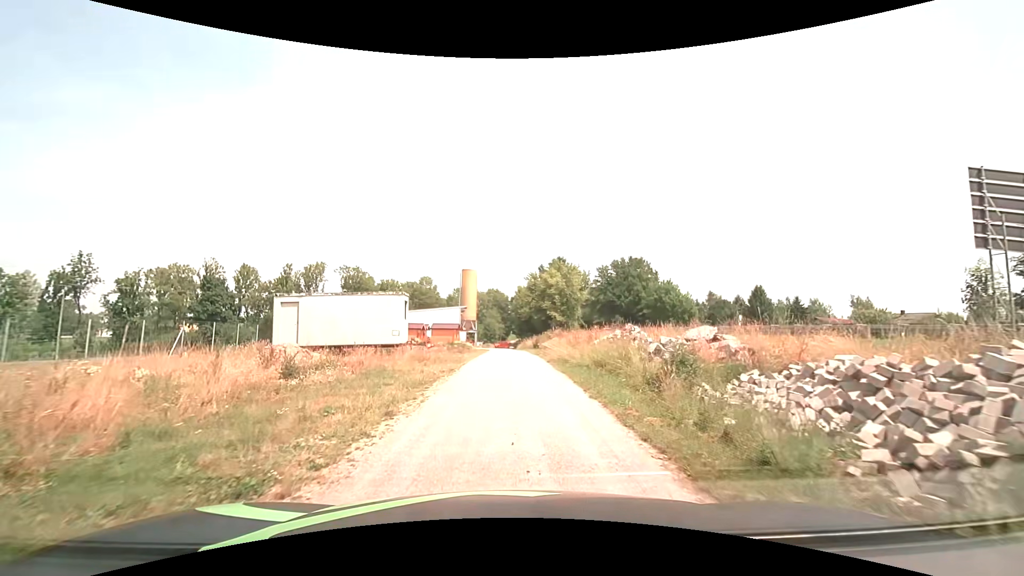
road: unclassified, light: Day
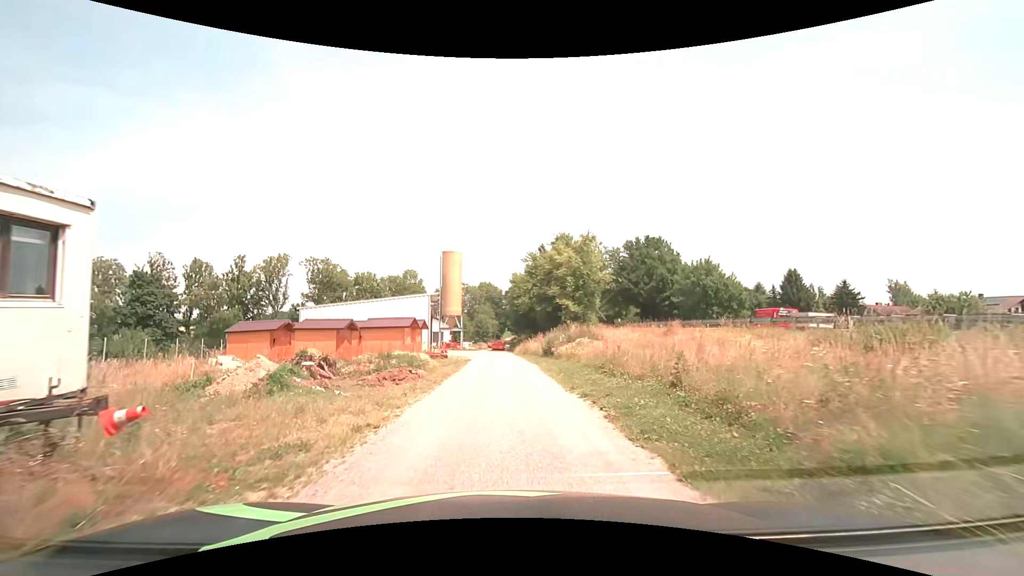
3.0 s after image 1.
(+0.3, +20.2) m; +1°
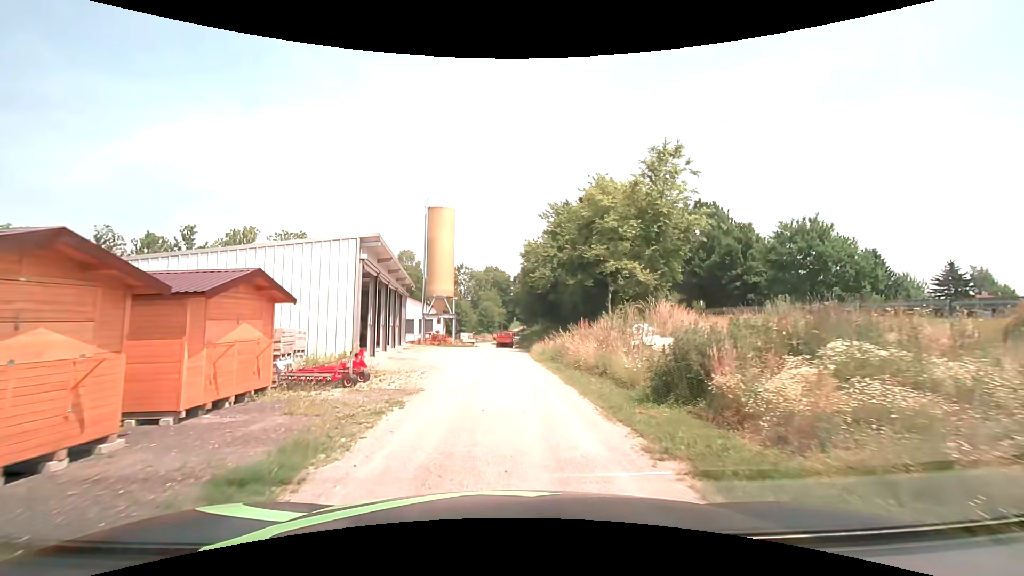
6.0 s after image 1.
(-0.3, +22.0) m; -1°
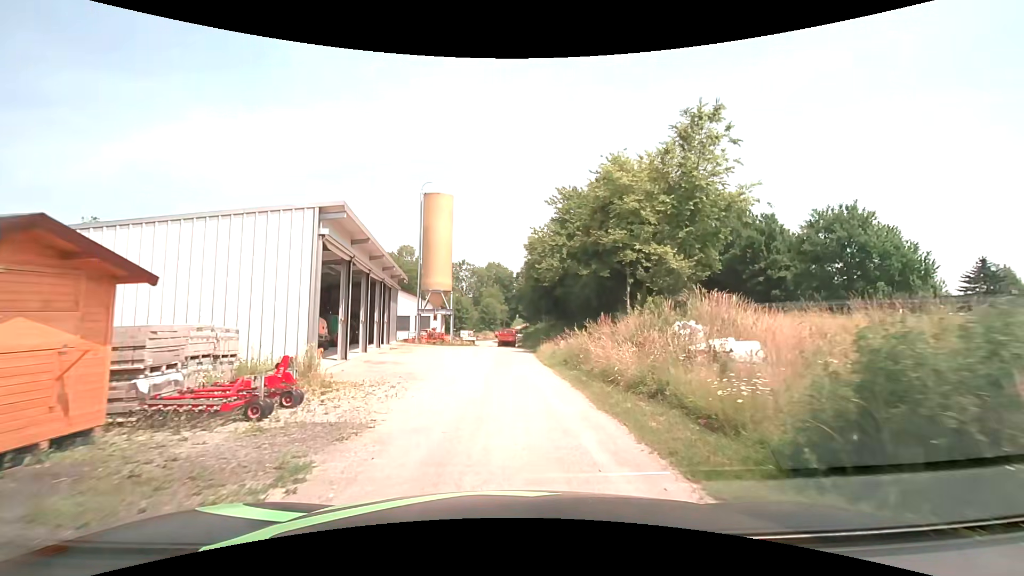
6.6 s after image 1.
(0.0, +4.6) m; 0°
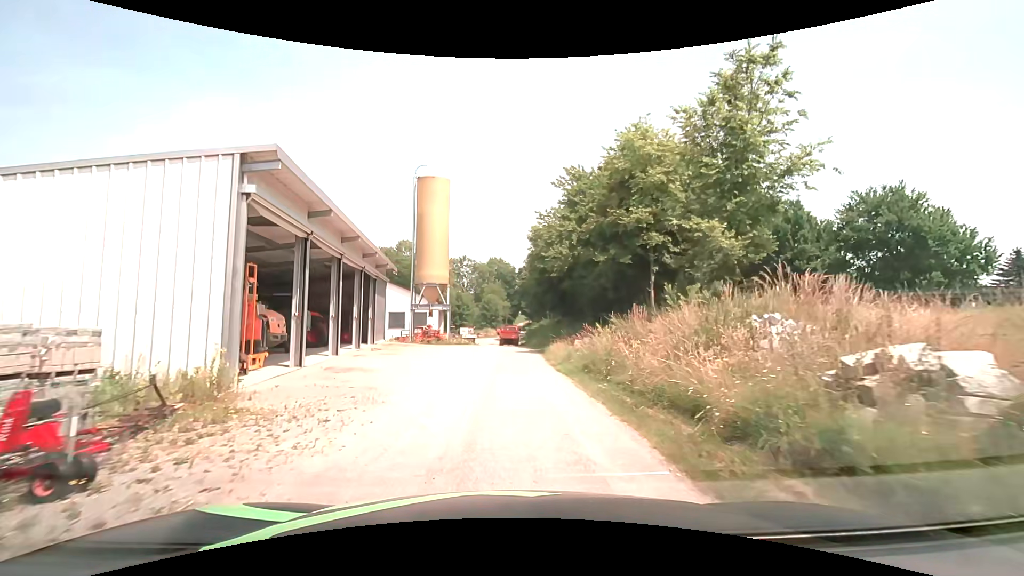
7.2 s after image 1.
(0.0, +4.5) m; 0°
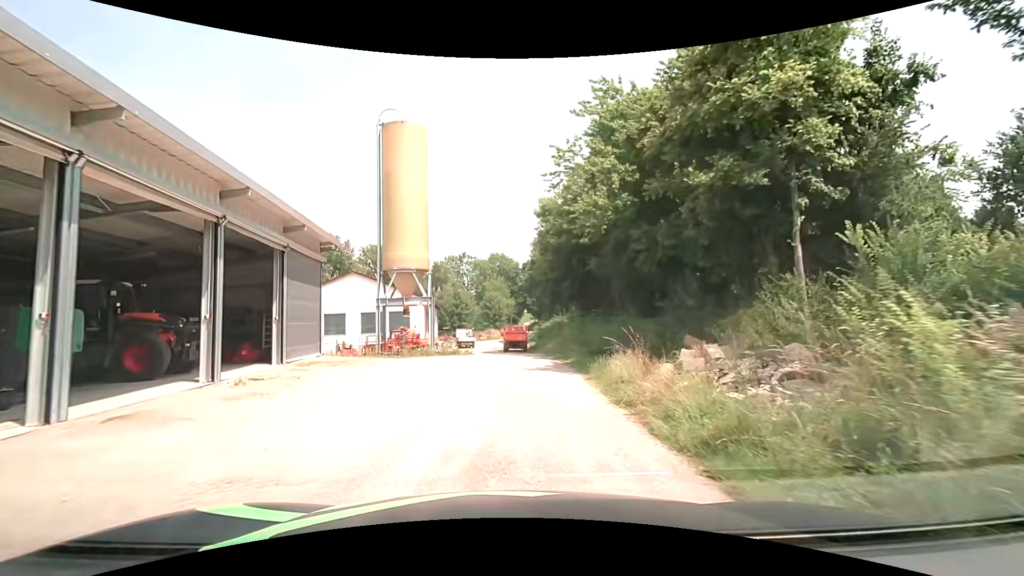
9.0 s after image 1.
(-0.1, +12.6) m; 0°
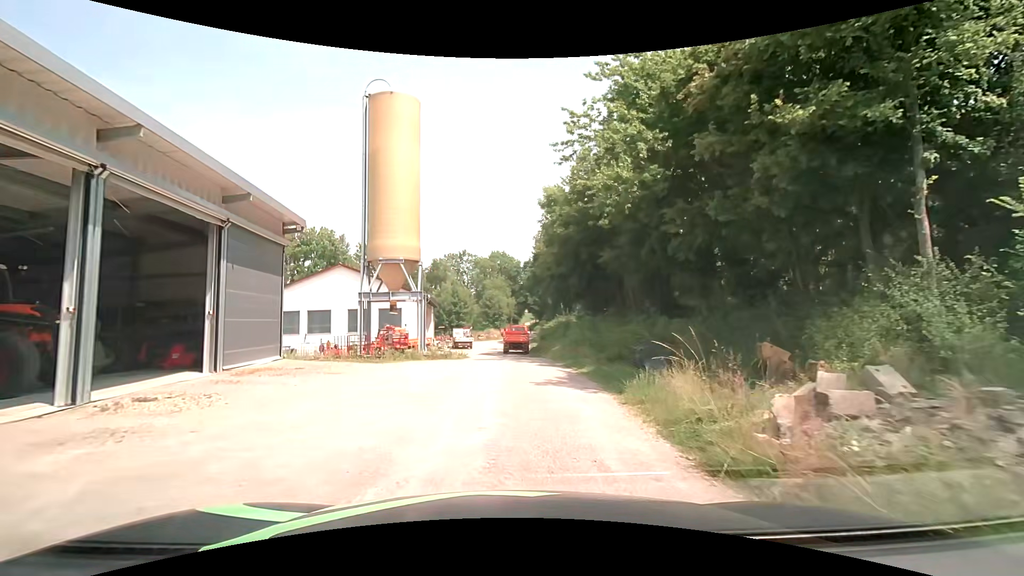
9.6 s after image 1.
(0.0, +3.9) m; -1°
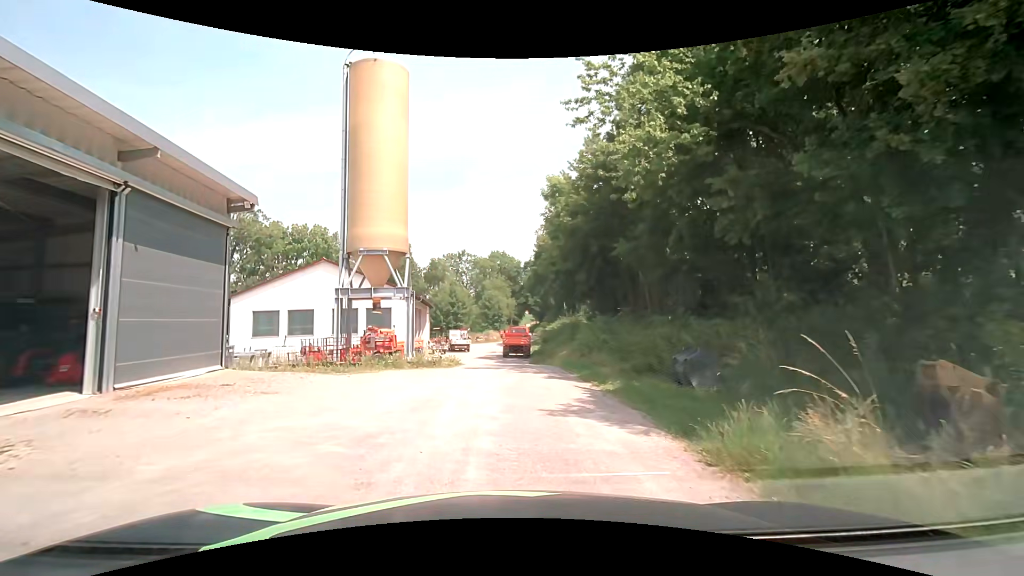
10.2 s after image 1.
(0.0, +3.7) m; 0°
